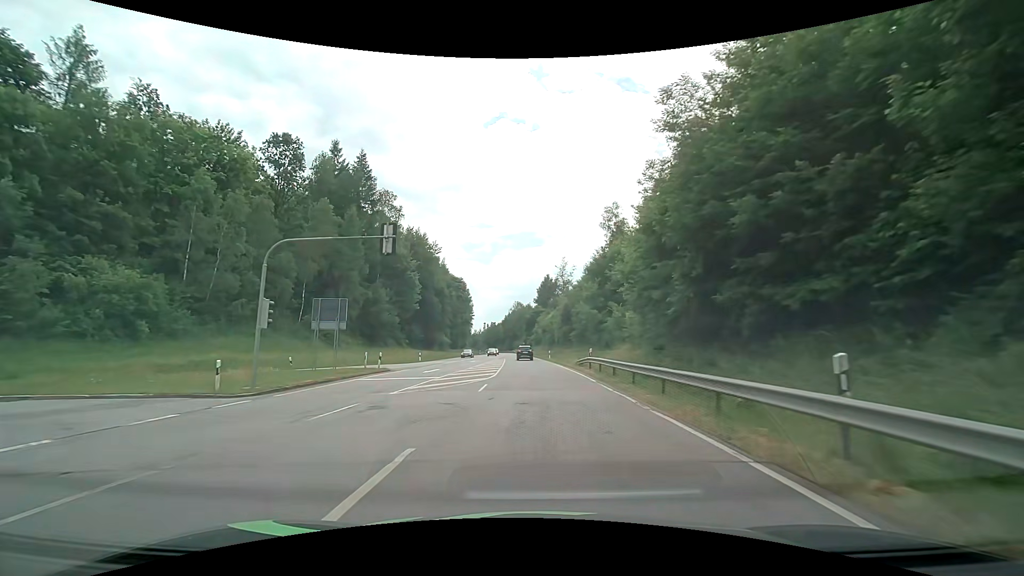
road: primary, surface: asphalt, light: Day
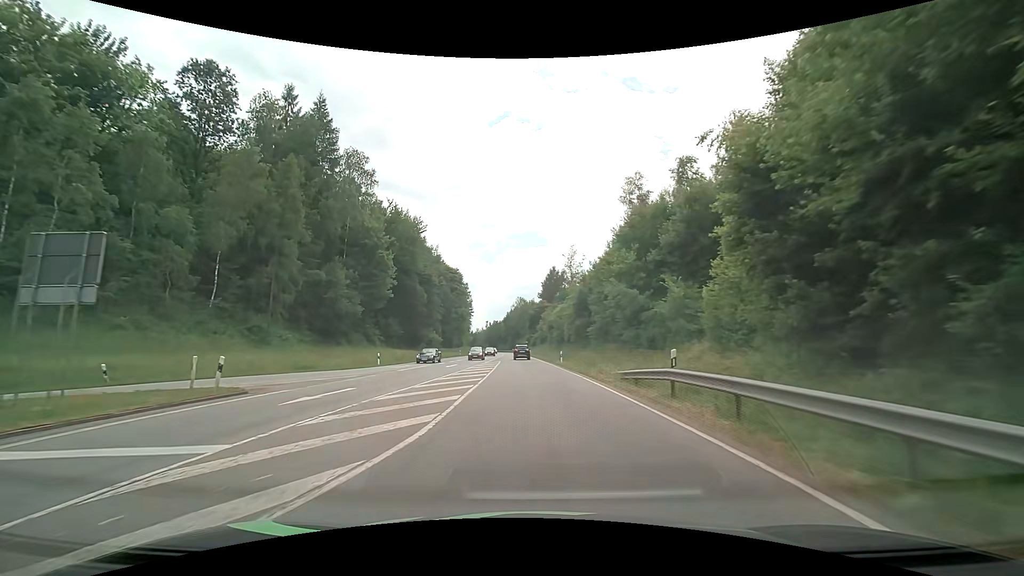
(0.0, +17.1) m; 0°
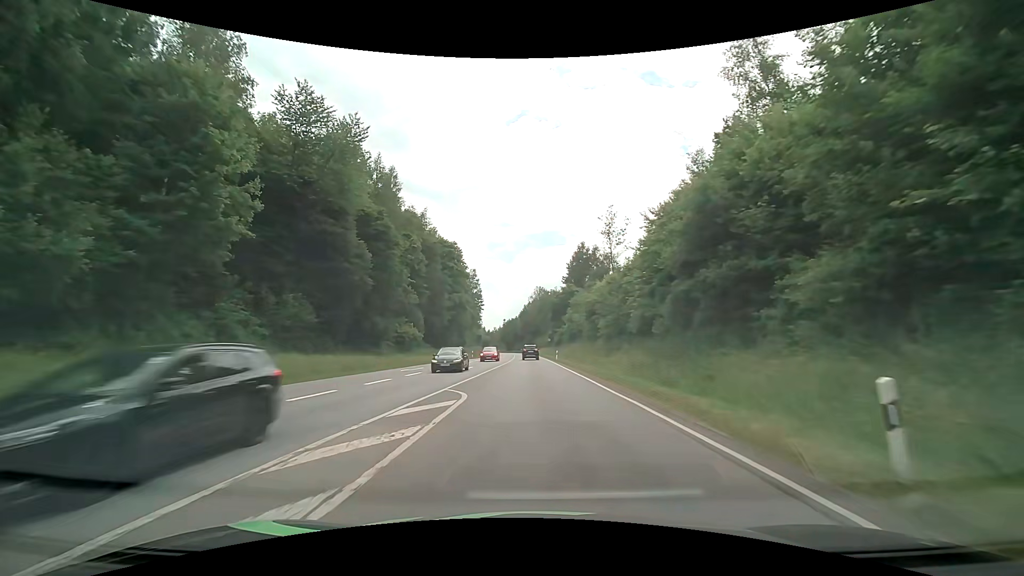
(-0.7, +36.5) m; -2°
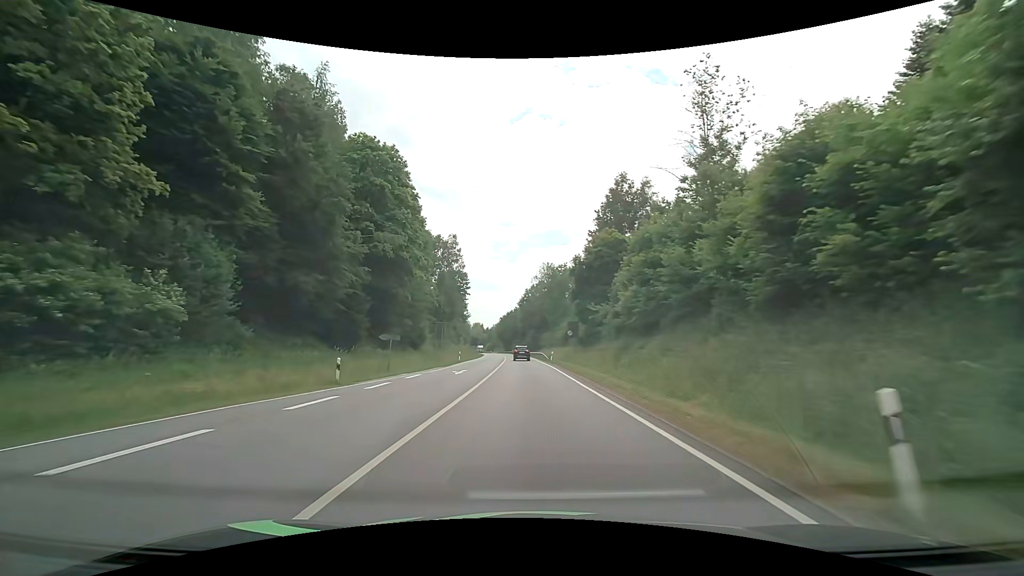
(-0.3, +50.4) m; 0°
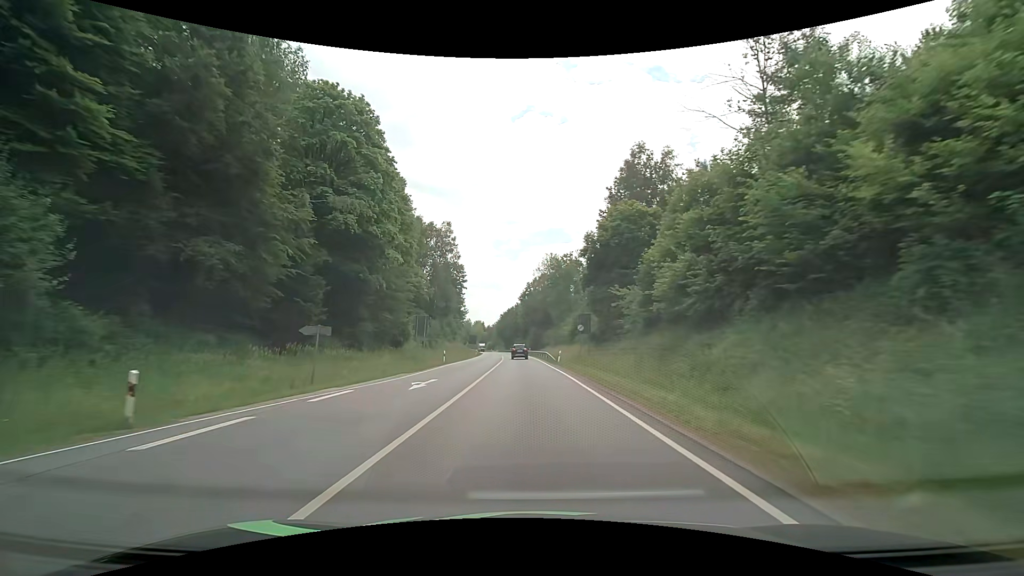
(0.0, +10.7) m; 0°
